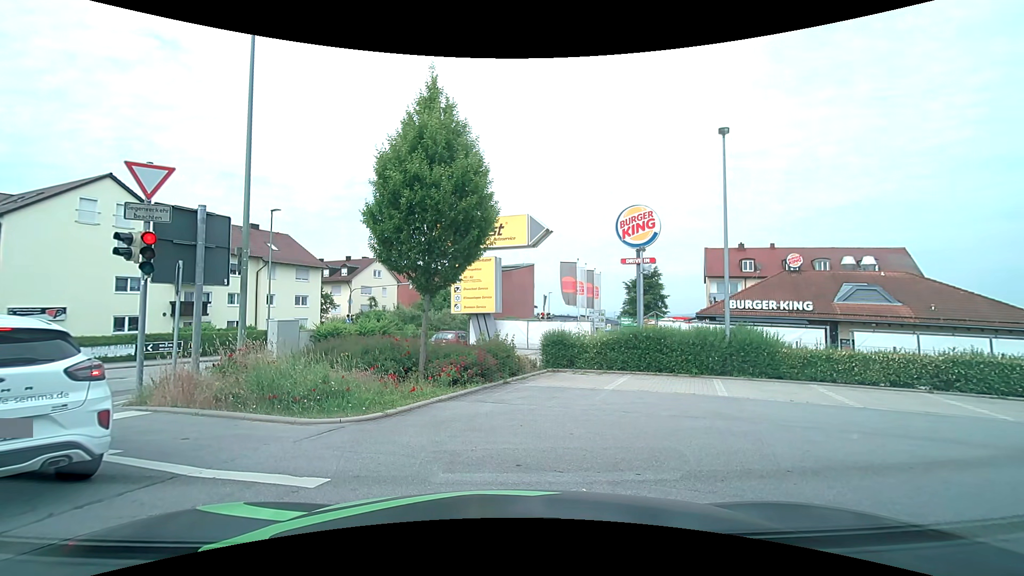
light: Day
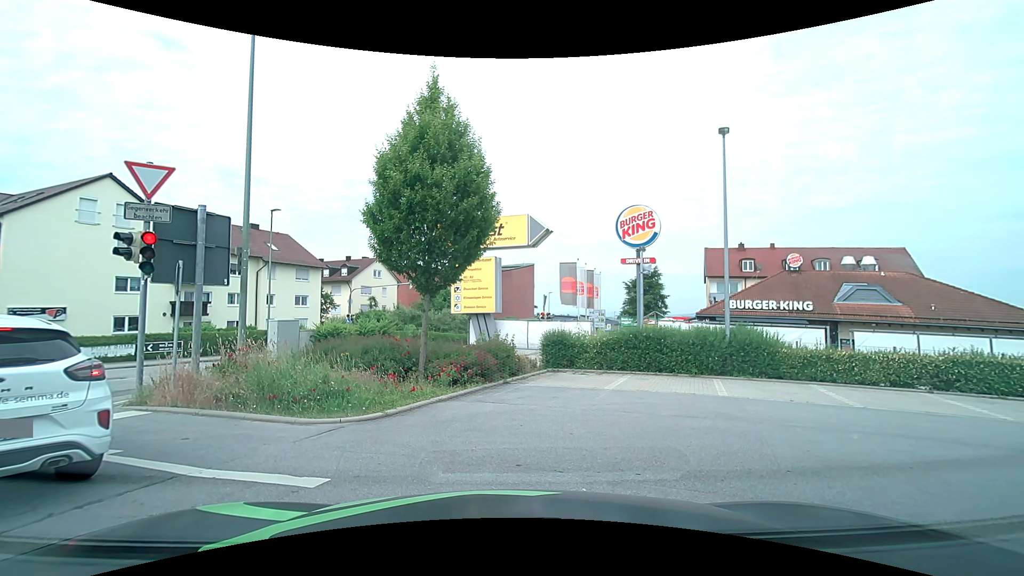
(0.0, 0.0) m; 0°
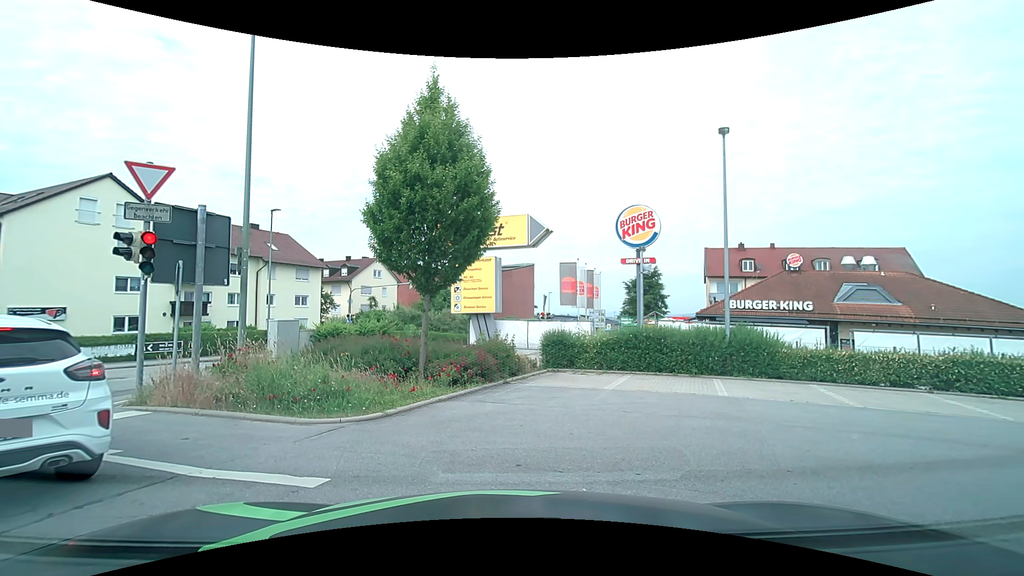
(0.0, 0.0) m; 0°
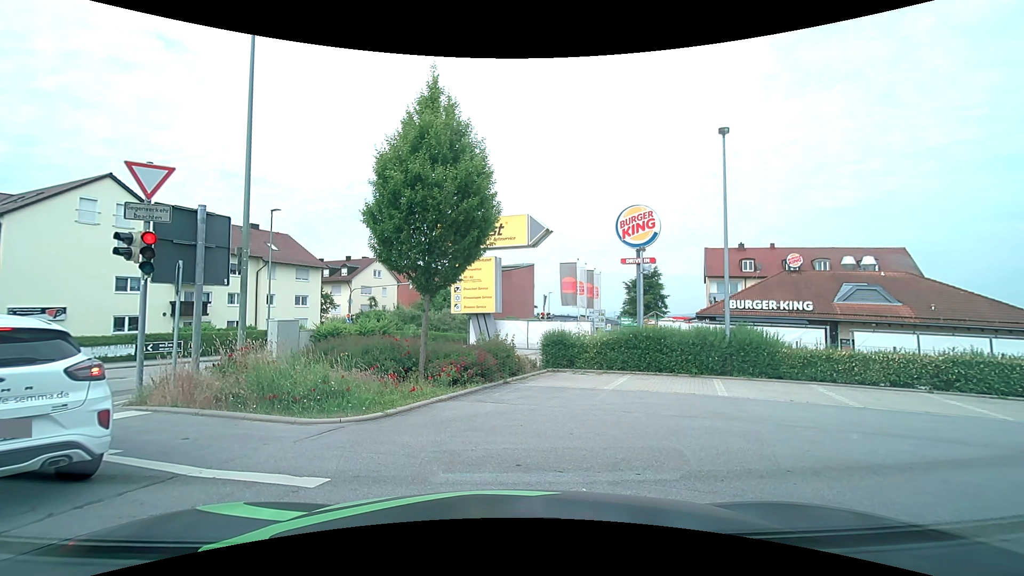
(0.0, 0.0) m; 0°
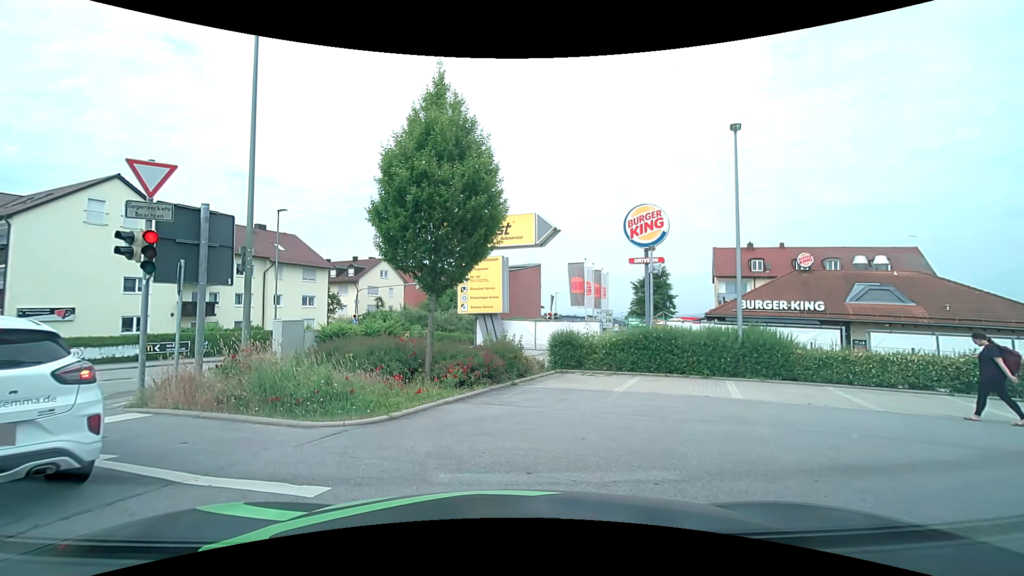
(0.0, +0.2) m; 0°
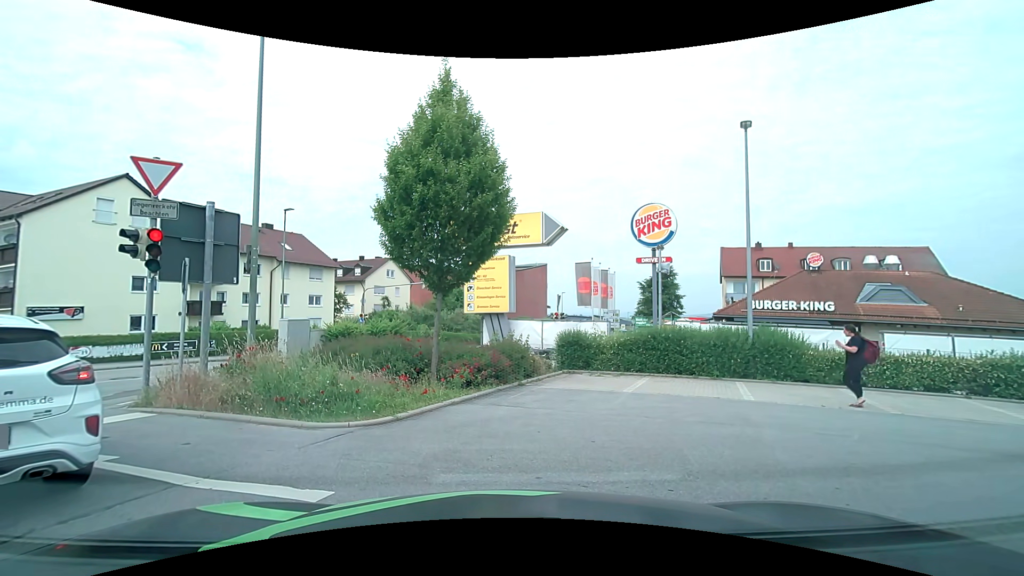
(0.0, +0.2) m; 0°
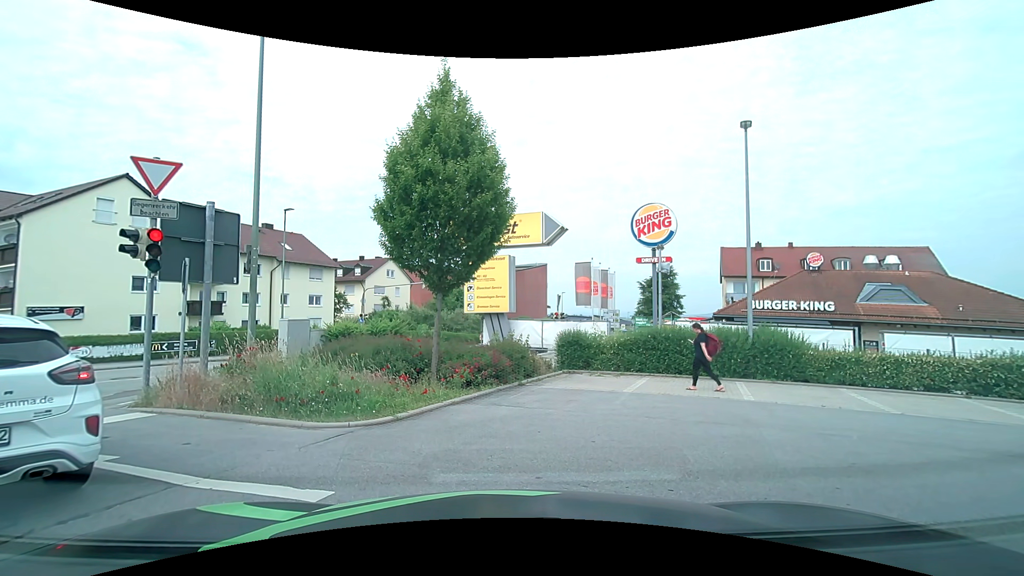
(0.0, +0.1) m; 0°
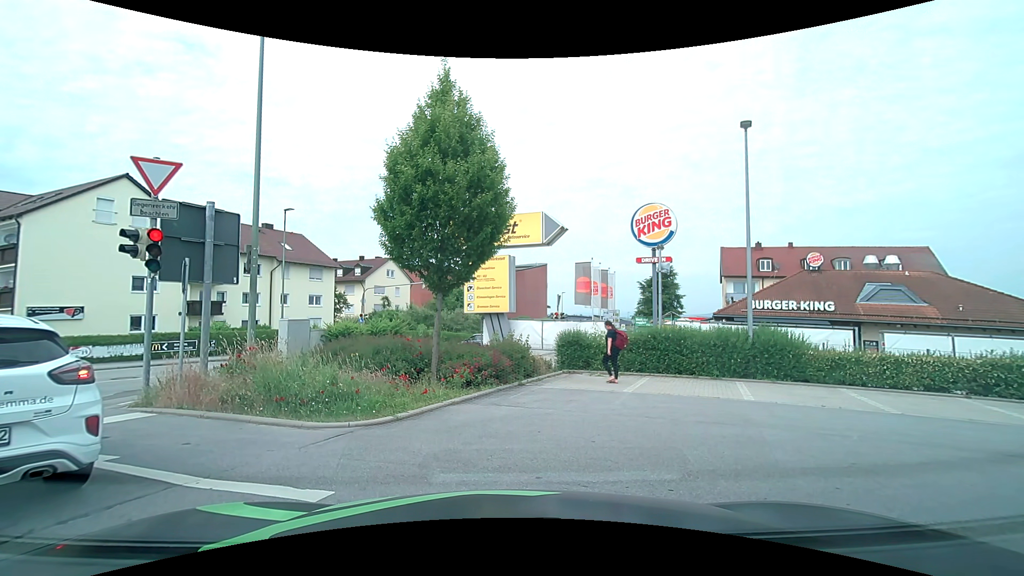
(0.0, 0.0) m; 0°
